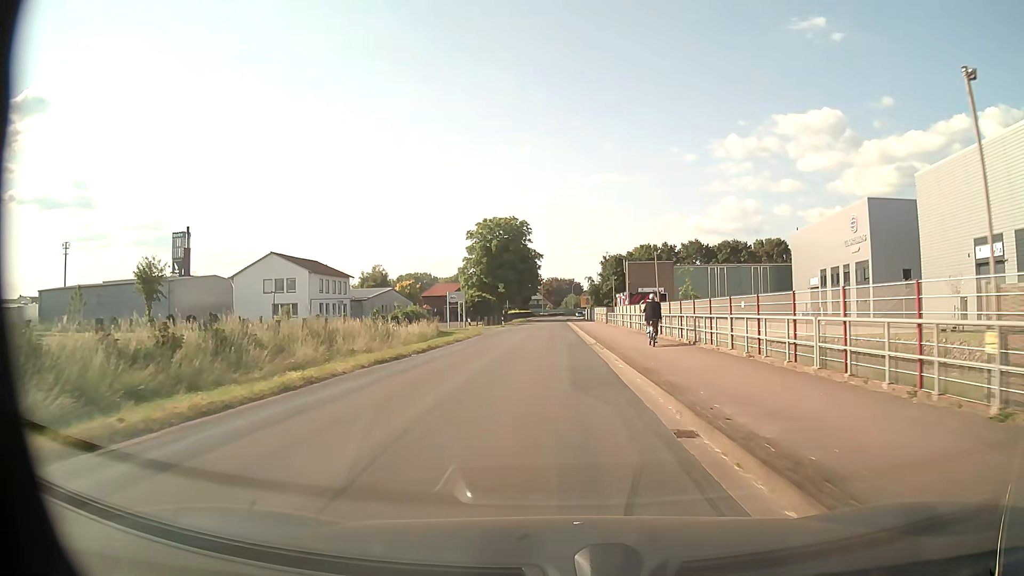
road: unclassified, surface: asphalt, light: Day
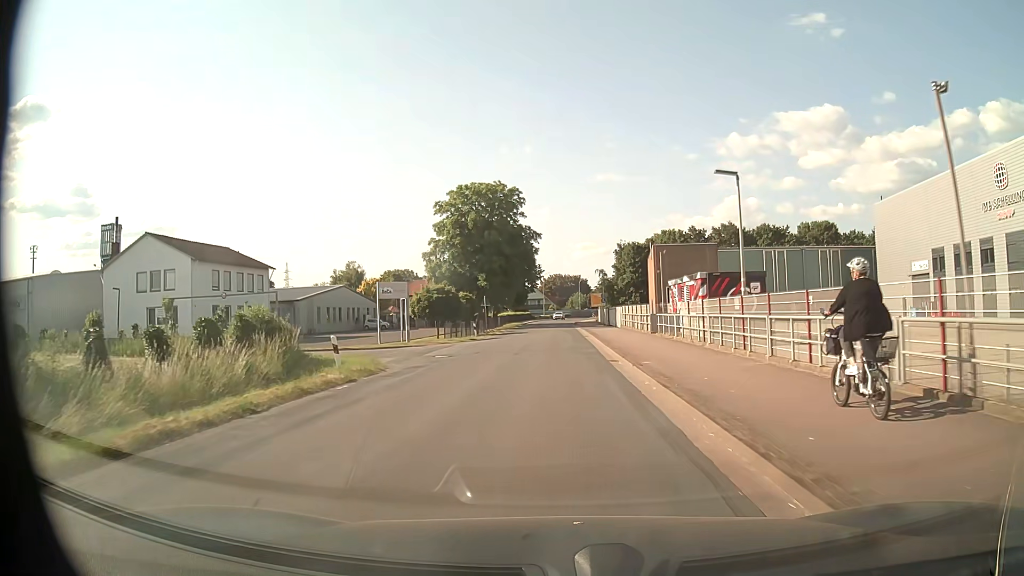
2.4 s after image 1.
(-0.2, +28.4) m; 0°
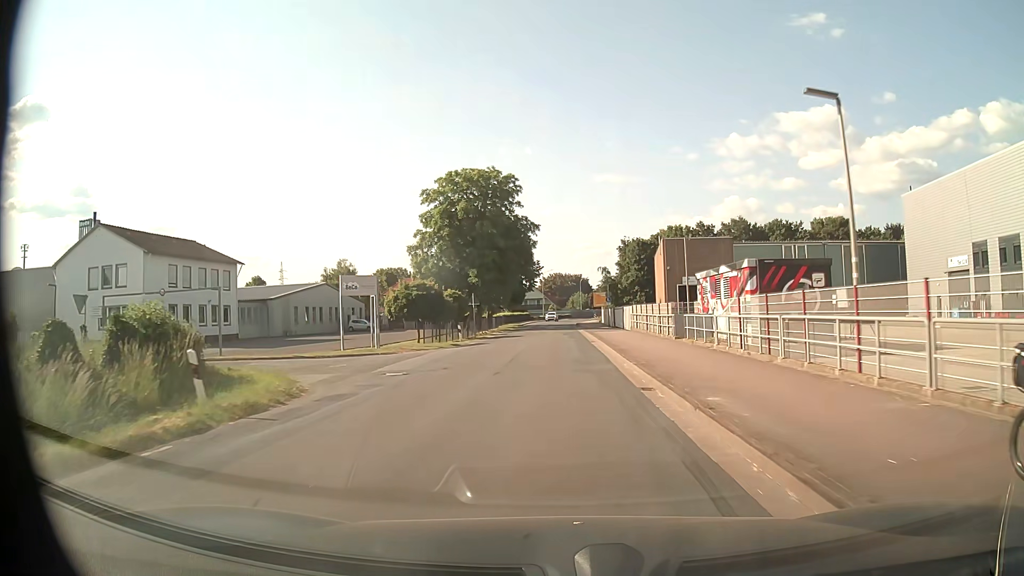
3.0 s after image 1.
(0.0, +7.2) m; 0°
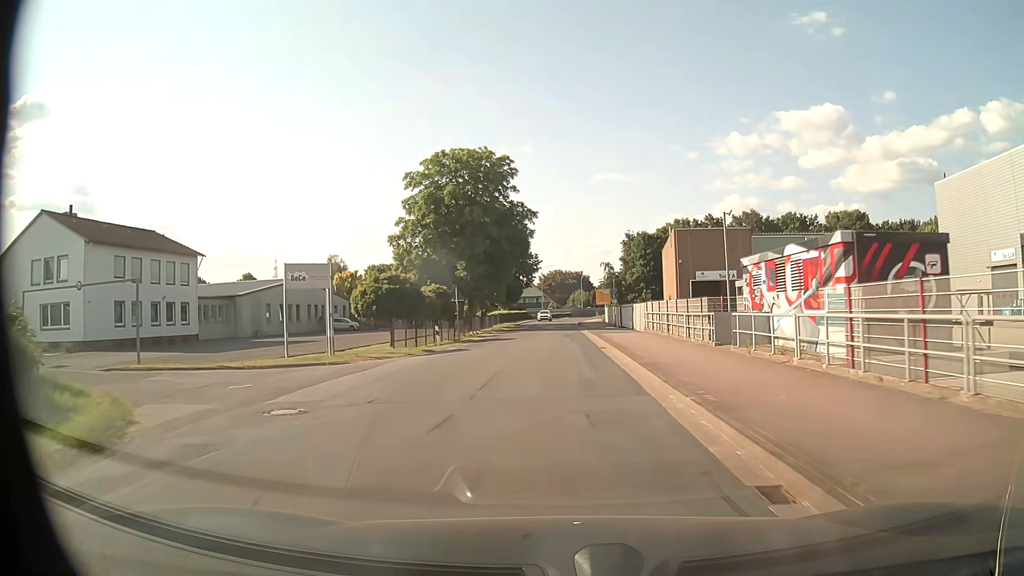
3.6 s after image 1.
(0.0, +7.3) m; 0°
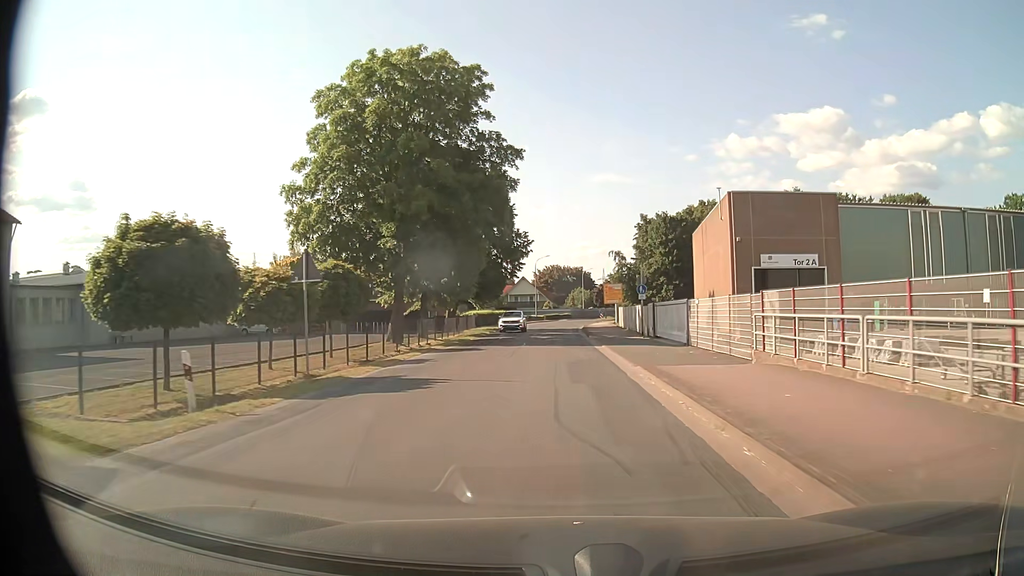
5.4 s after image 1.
(0.0, +22.3) m; 0°
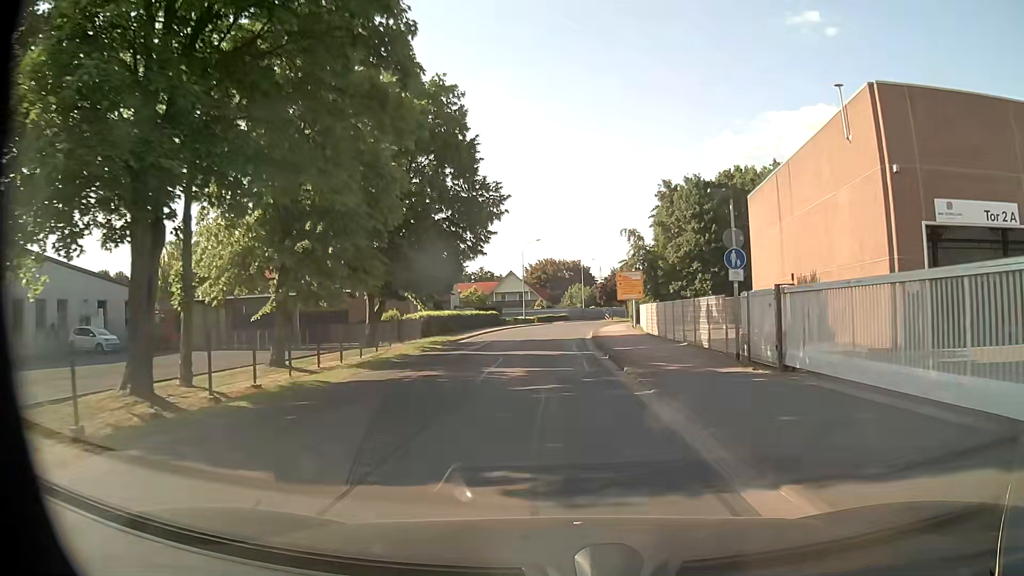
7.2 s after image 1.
(+0.1, +22.9) m; 0°
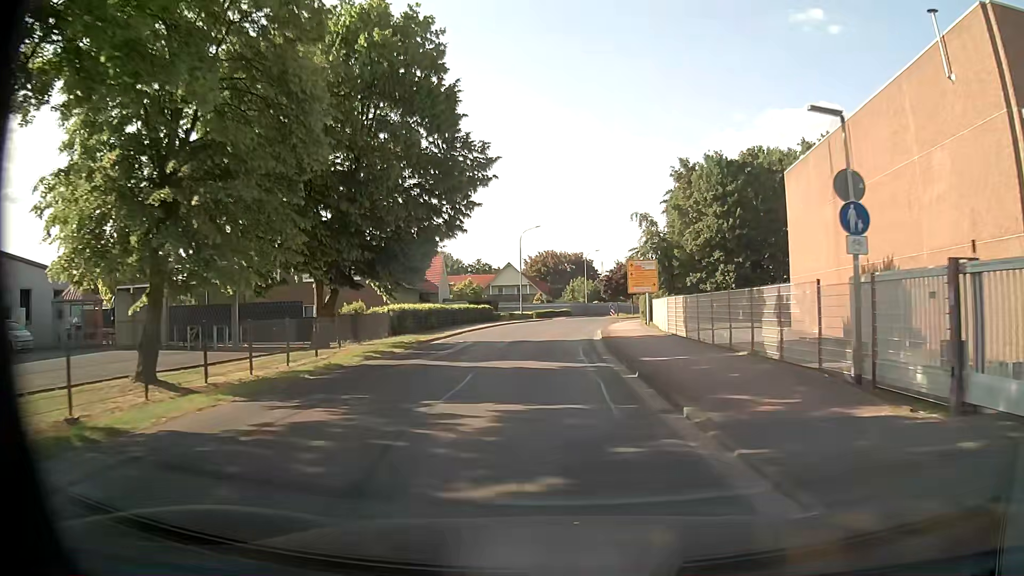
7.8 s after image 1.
(0.0, +7.7) m; 0°
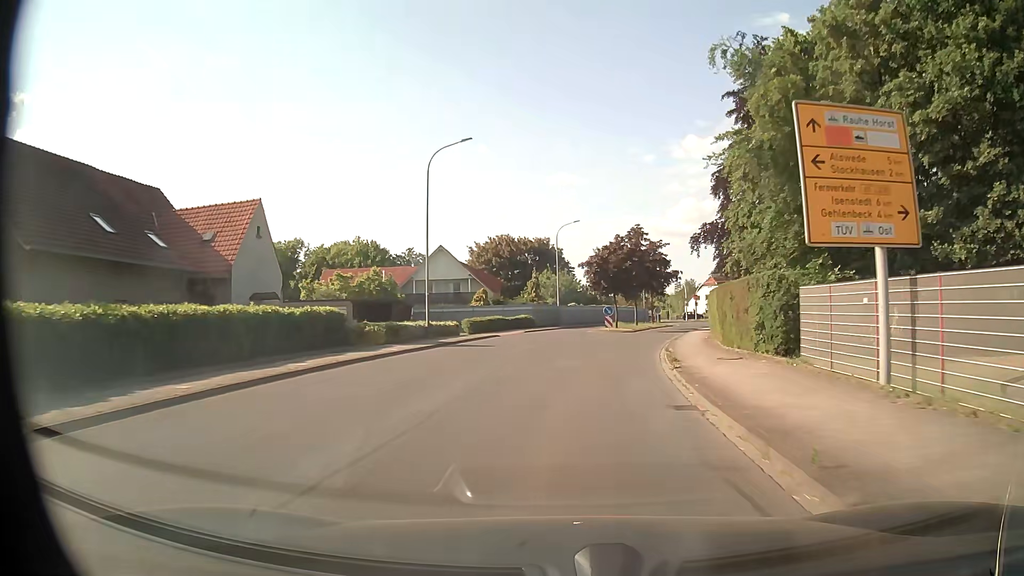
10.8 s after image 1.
(+0.3, +37.3) m; +3°
(0, +10) (+1, +20) (+2, +30) (+5, +40) (+7, +49) (+11, +59) (+14, +68) (+18, +77) (+22, +86) (+27, +95) m
